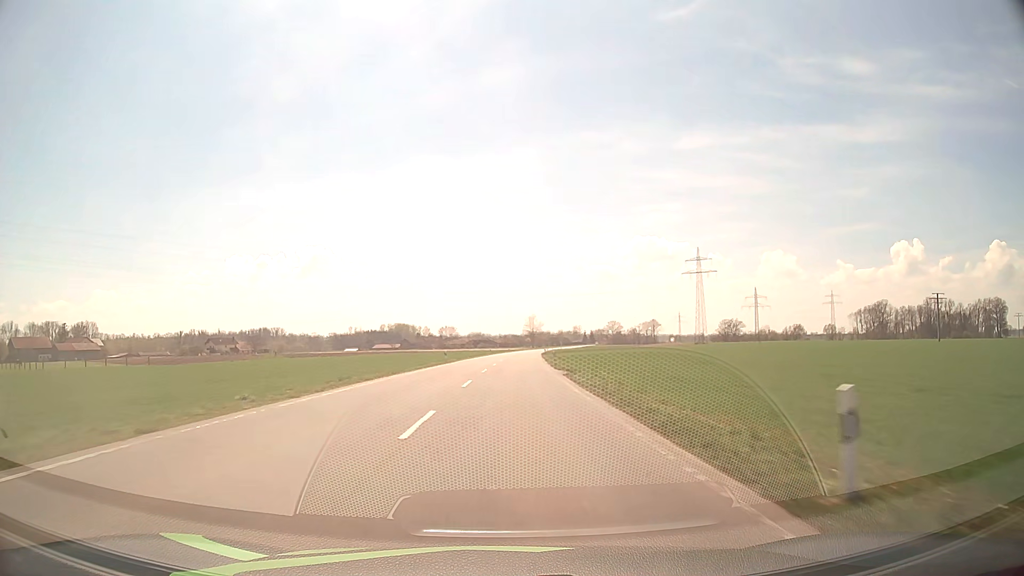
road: secondary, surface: asphalt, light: Day
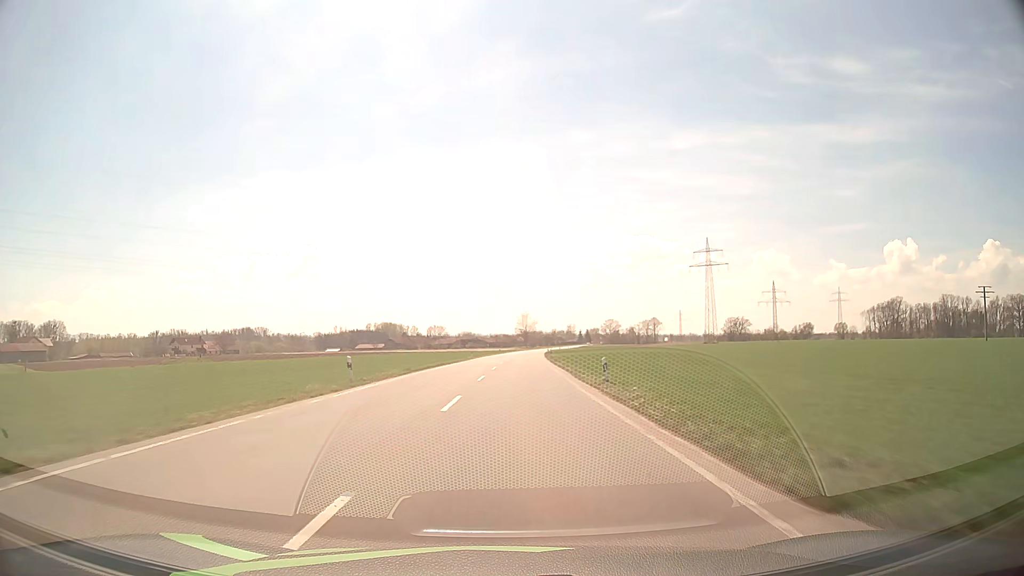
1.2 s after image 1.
(+0.2, +31.9) m; +1°
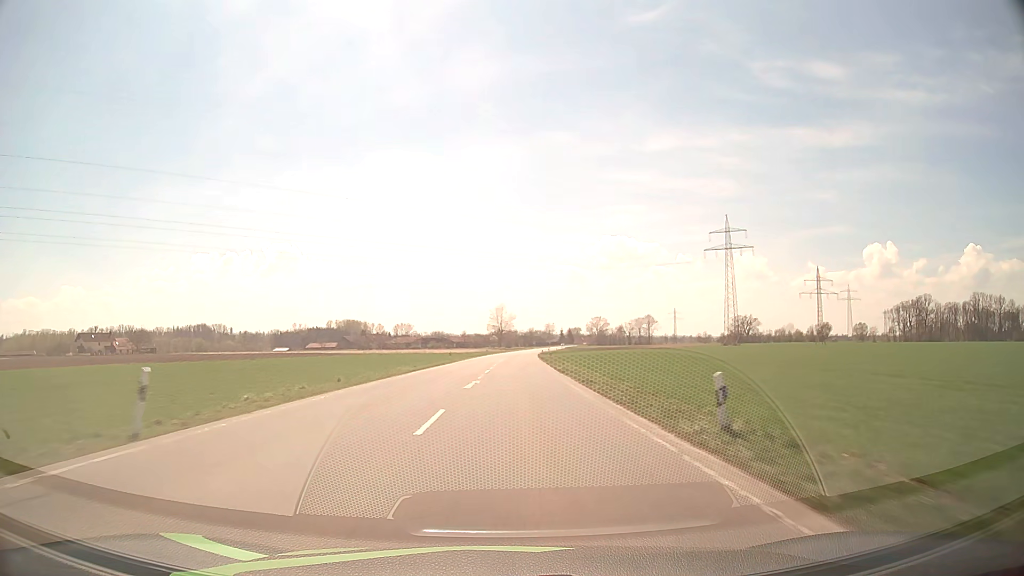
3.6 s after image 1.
(+1.3, +64.1) m; +2°
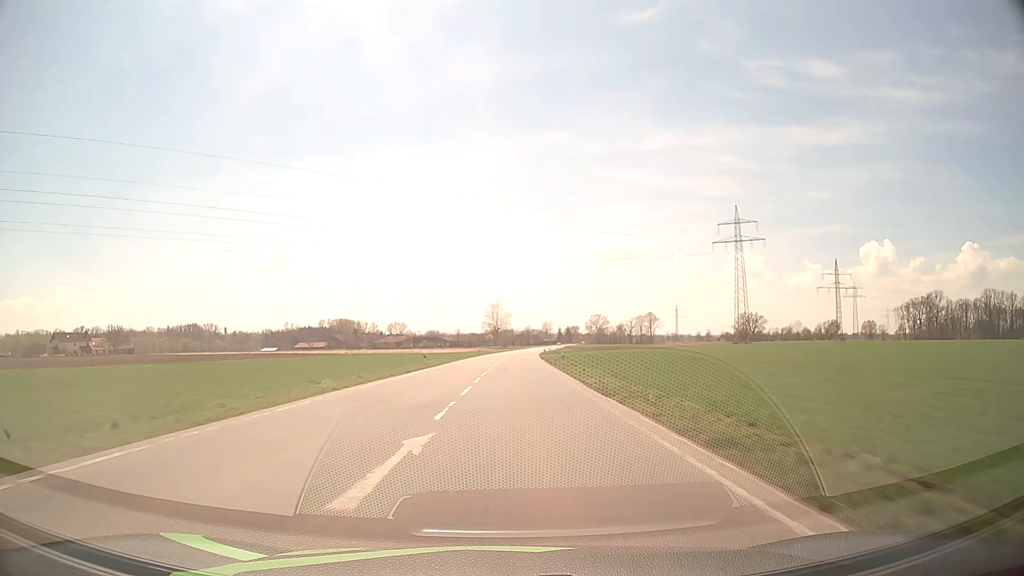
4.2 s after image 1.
(0.0, +16.1) m; 0°
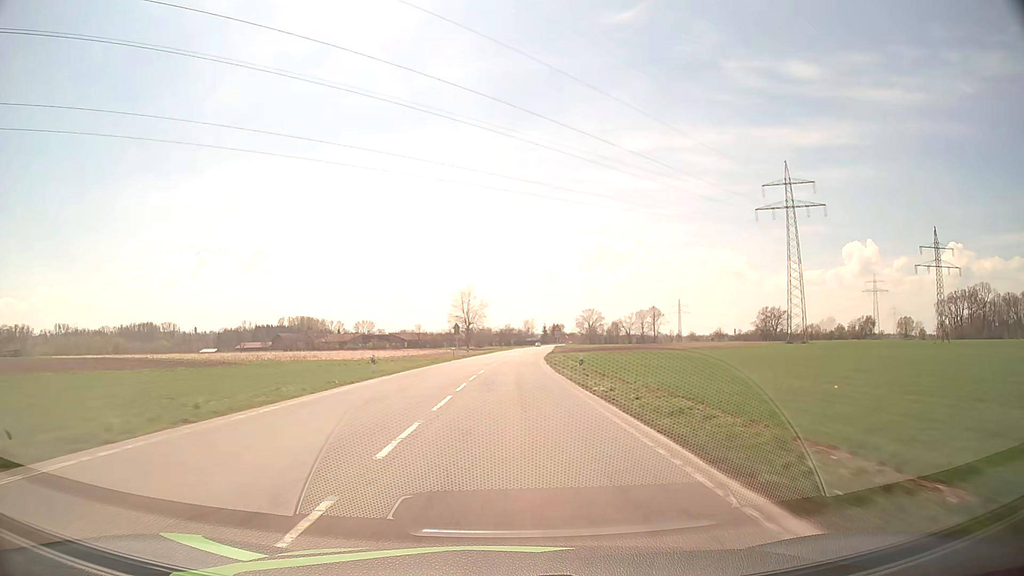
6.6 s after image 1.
(+1.1, +64.6) m; +2°
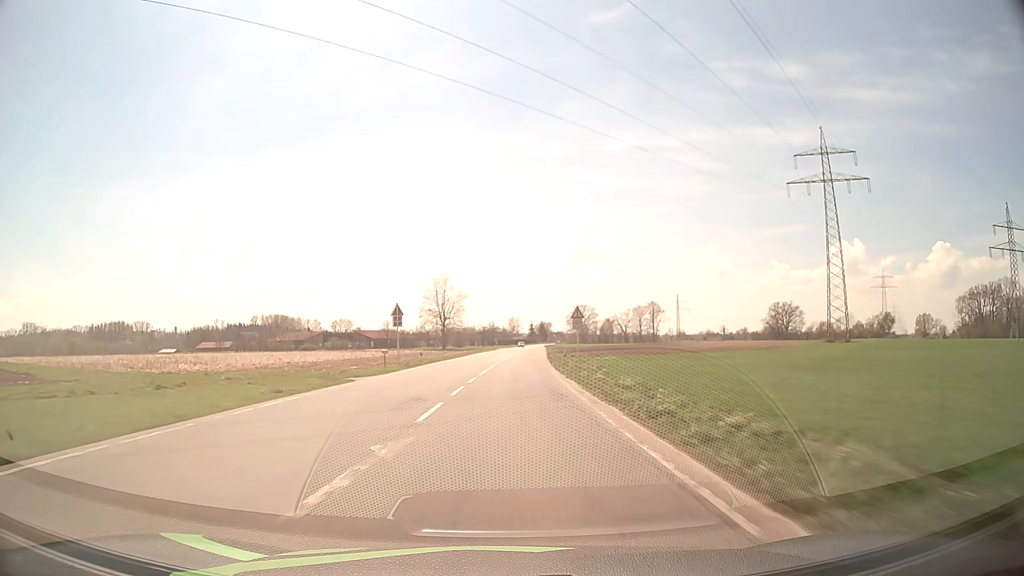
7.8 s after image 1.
(+0.3, +32.4) m; +1°
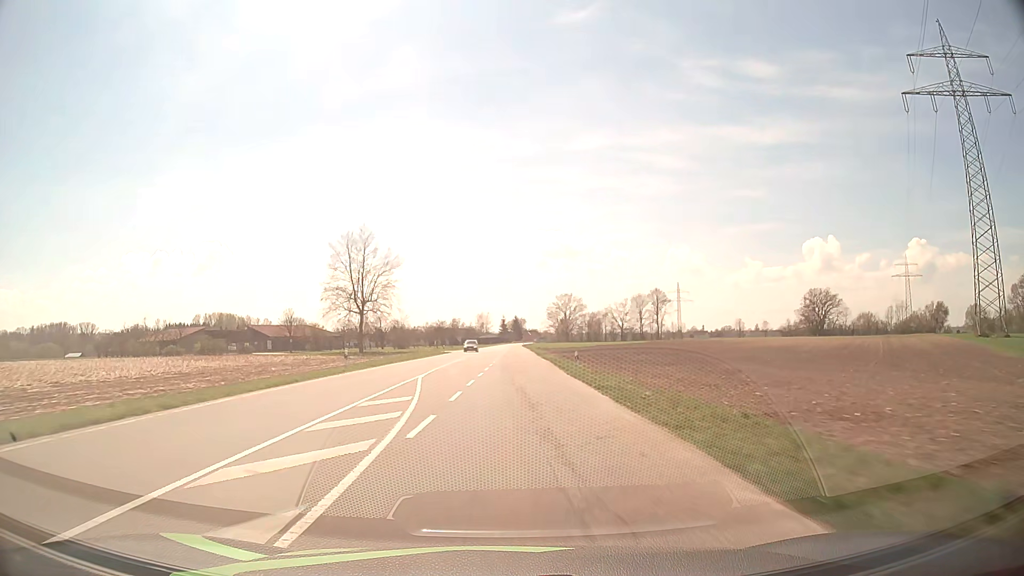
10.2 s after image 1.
(+1.8, +64.2) m; +3°
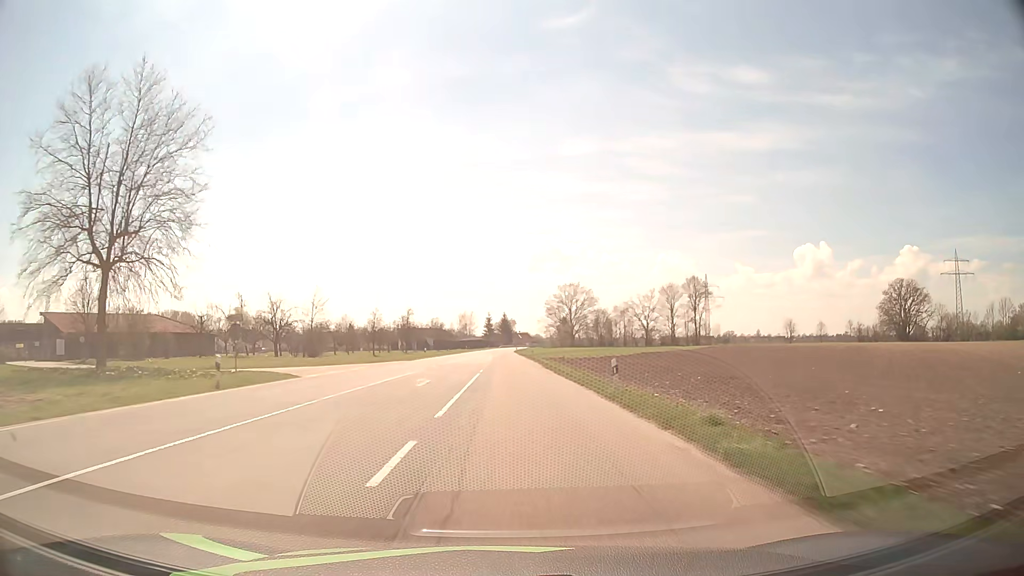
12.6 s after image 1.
(+0.6, +63.7) m; +1°
(0, +10) (0, +20) (0, +30) (0, +40) (0, +50) (0, +60) (0, +70) (-1, +80) (-1, +90) (-1, +100) m
